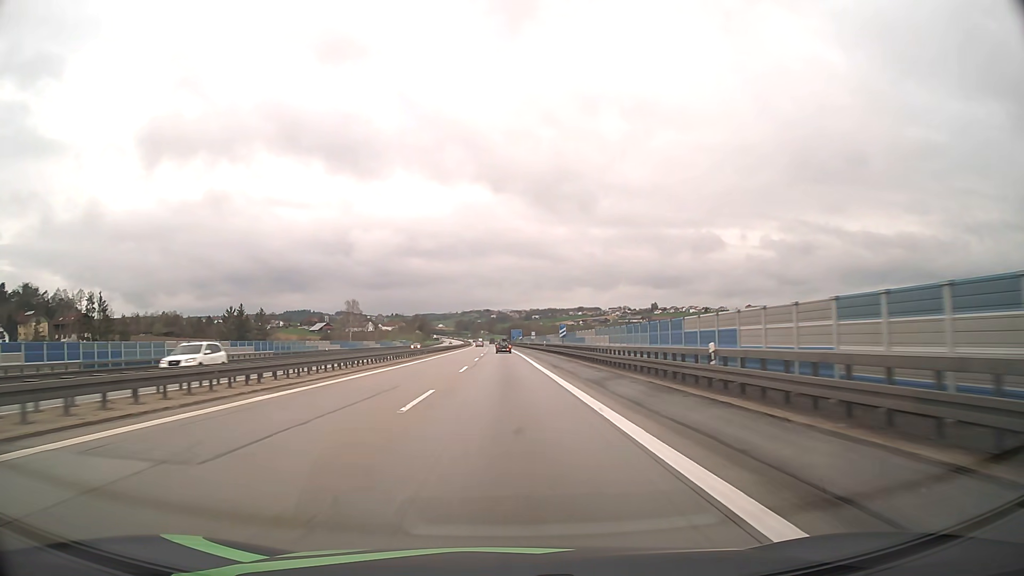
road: motorway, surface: asphalt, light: Day
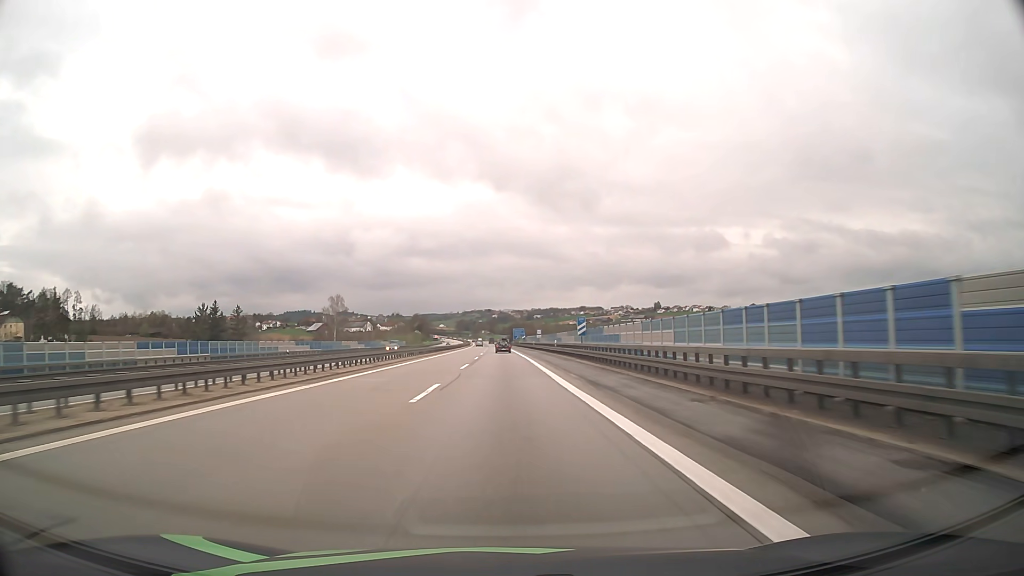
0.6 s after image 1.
(0.0, +16.3) m; 0°
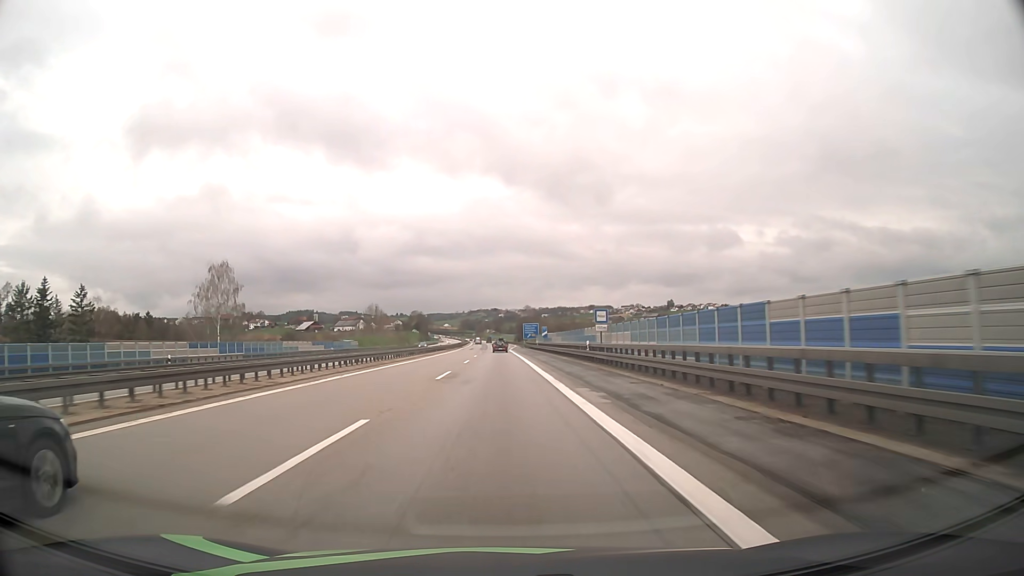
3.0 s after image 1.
(-0.2, +63.7) m; 0°
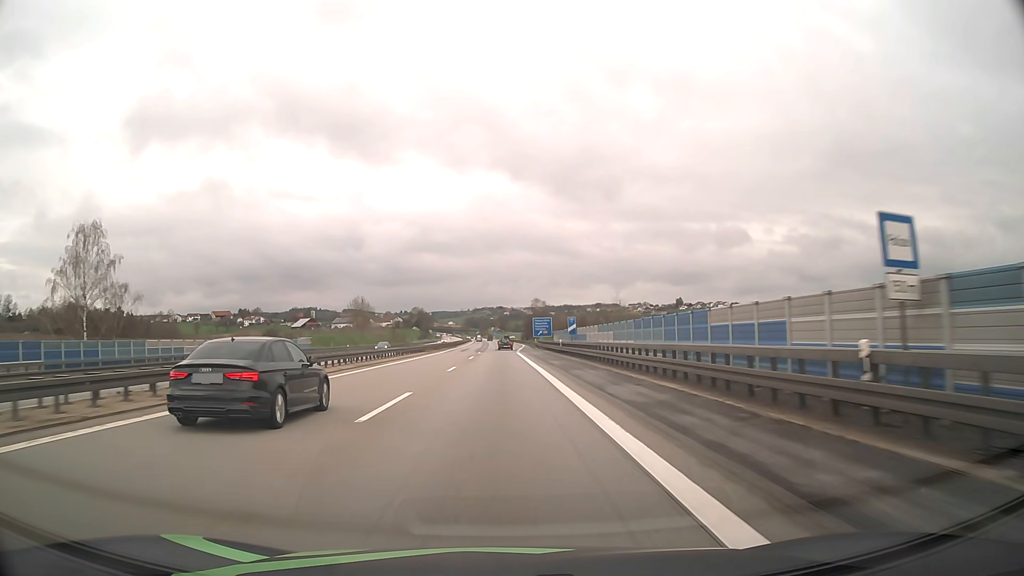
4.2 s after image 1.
(-0.2, +30.9) m; -1°
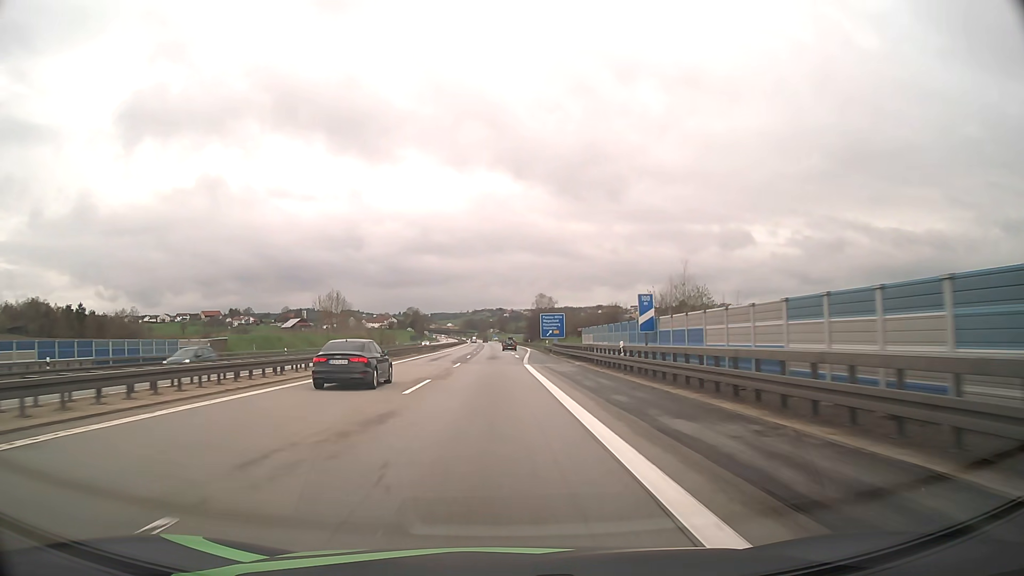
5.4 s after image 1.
(0.0, +30.3) m; 0°
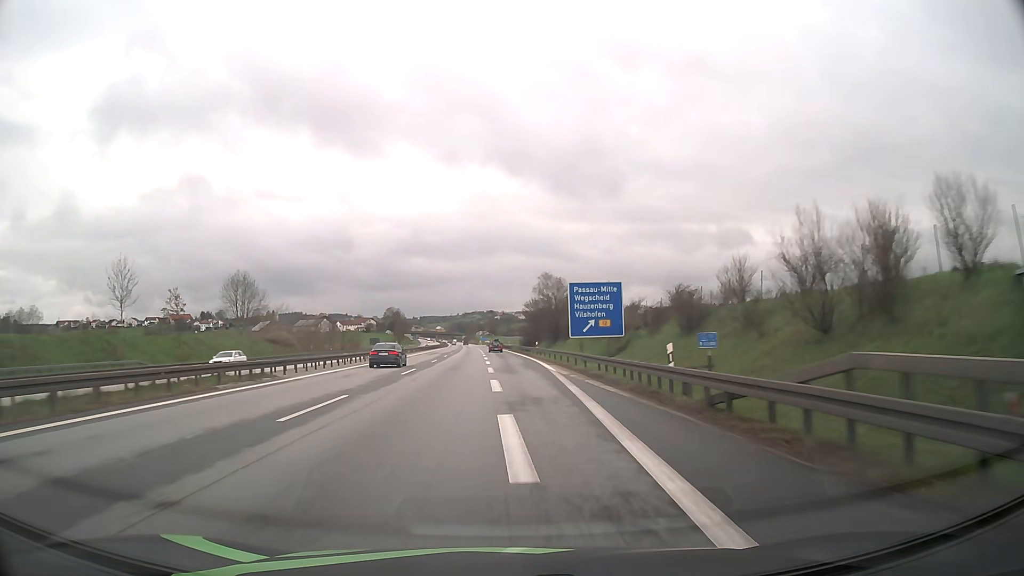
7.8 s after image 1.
(+0.4, +58.9) m; +1°
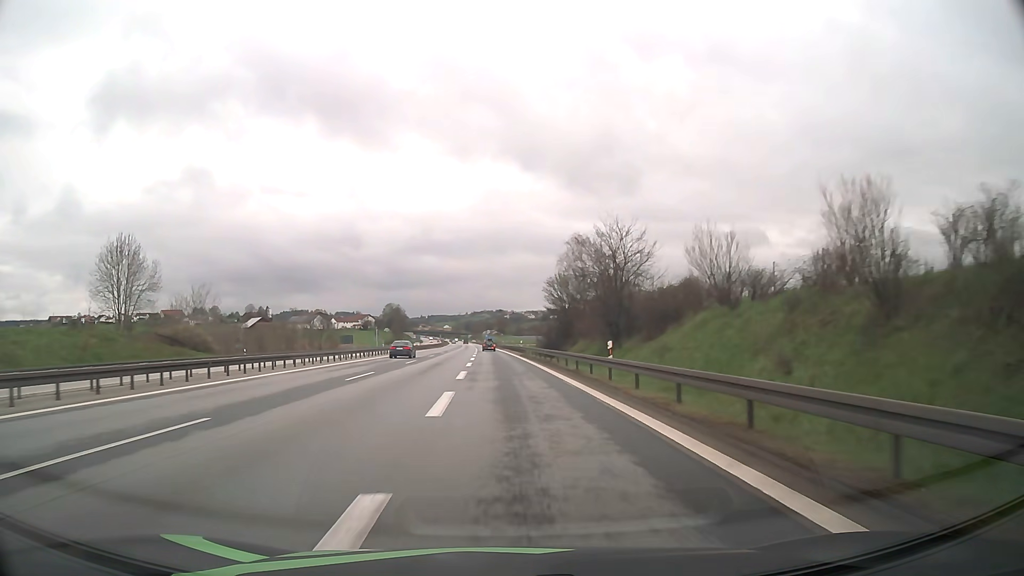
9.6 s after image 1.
(-0.2, +42.5) m; -1°
(0, +10) (0, +20) (0, +30) (0, +40) (-1, +50) (-1, +60) (-2, +70) (-2, +80) (-2, +90) (-3, +100) m
